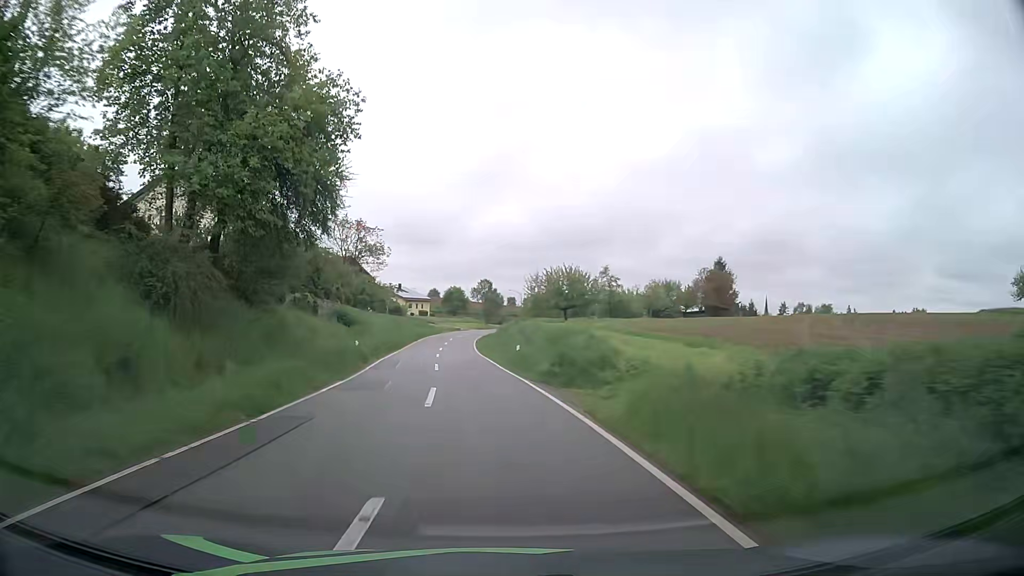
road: tertiary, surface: asphalt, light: Day
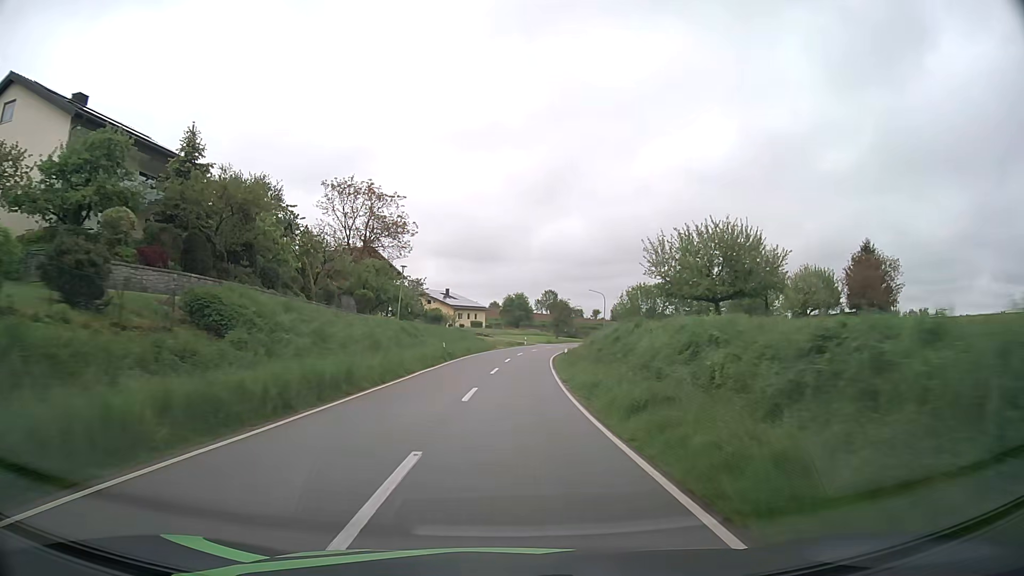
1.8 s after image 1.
(-2.0, +33.1) m; -5°
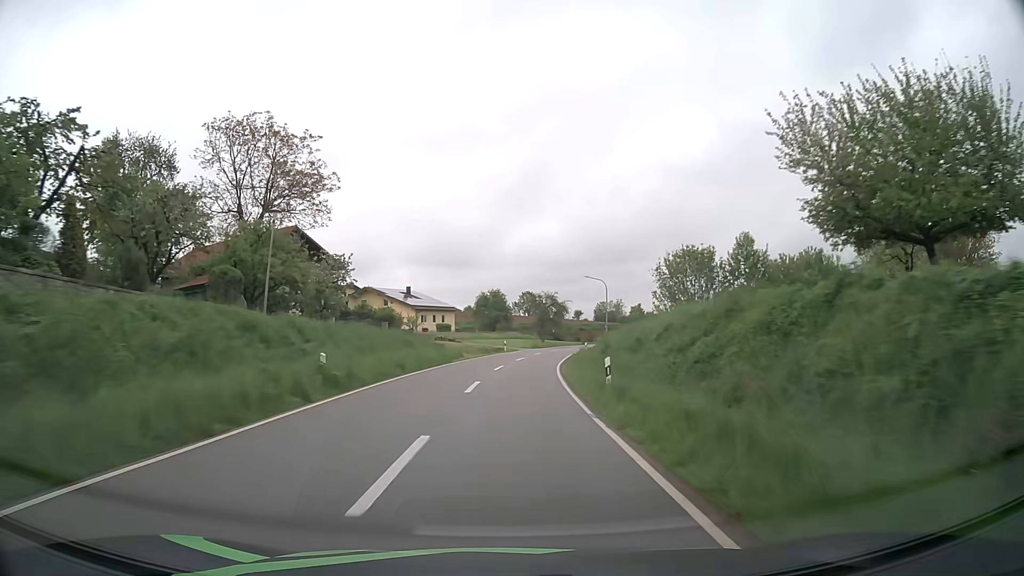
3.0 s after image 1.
(+0.5, +22.8) m; +2°
(0, +10) (0, +20) (+1, +30) (+2, +40) (+3, +50) (+4, +60) (+6, +70) (+9, +79) (+11, +89) (+14, +99) m
